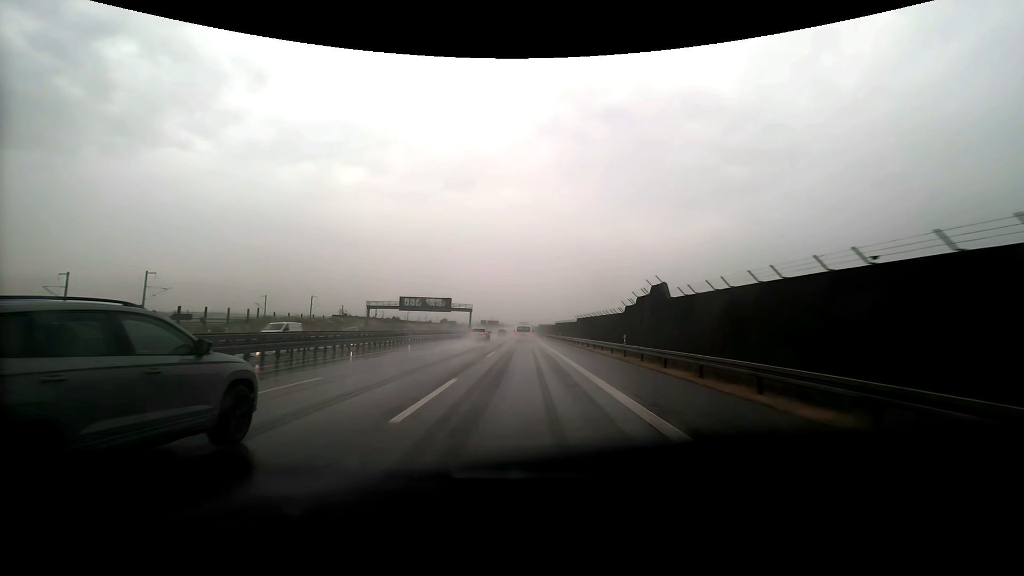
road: motorway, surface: asphalt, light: Day
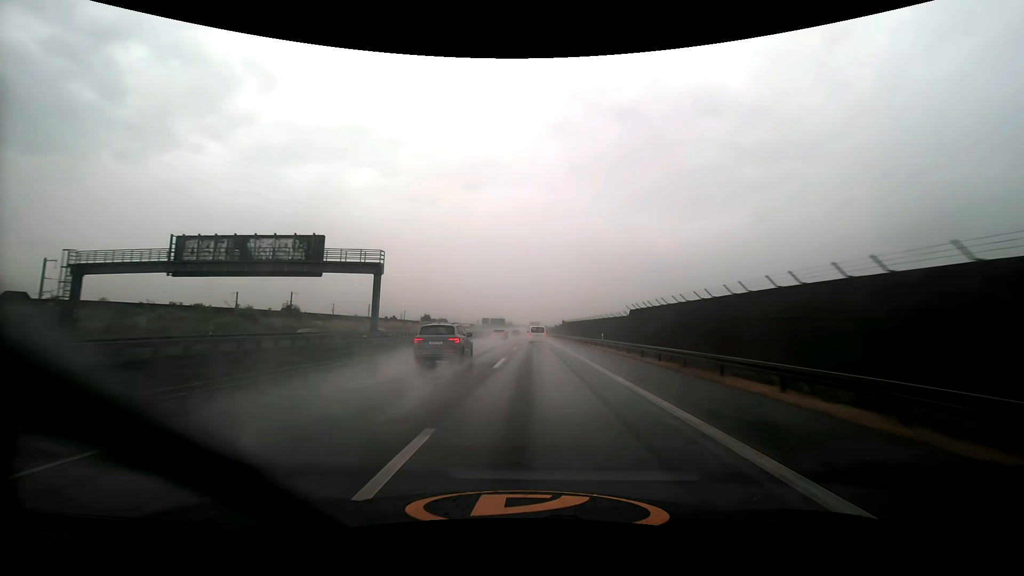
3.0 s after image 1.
(-0.8, +80.0) m; -1°
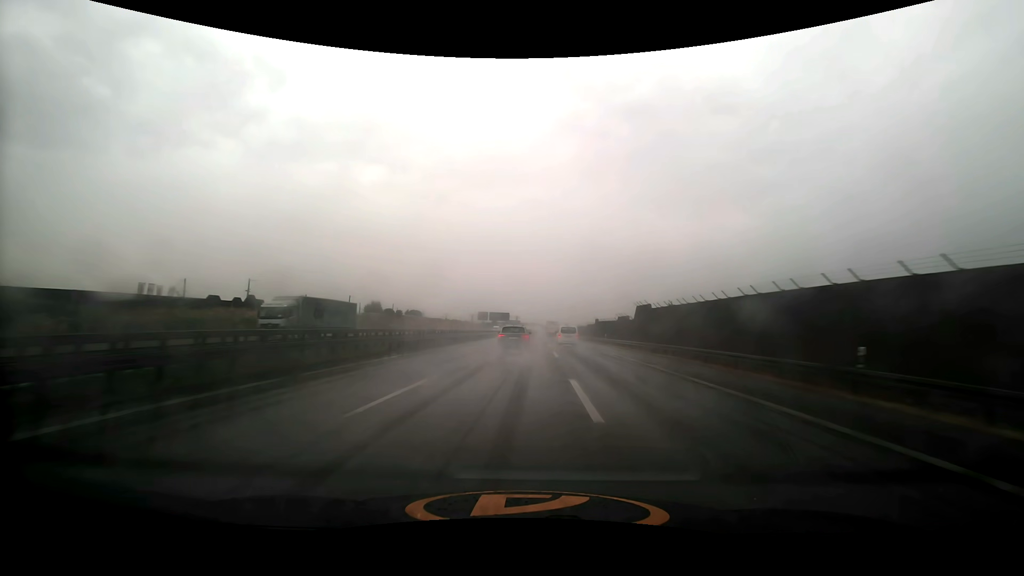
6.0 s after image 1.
(-1.2, +83.3) m; -1°
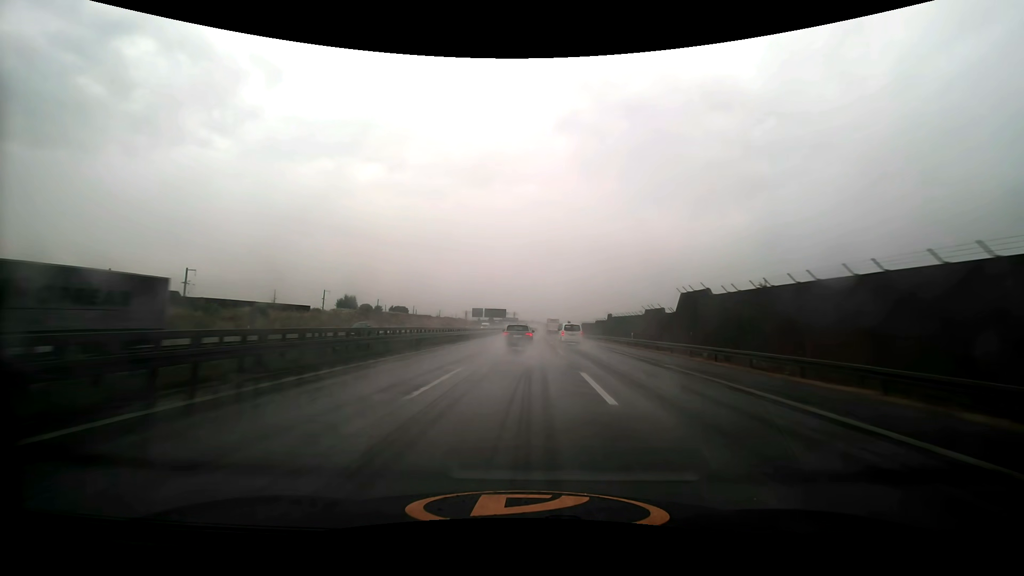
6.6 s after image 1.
(0.0, +16.8) m; 0°
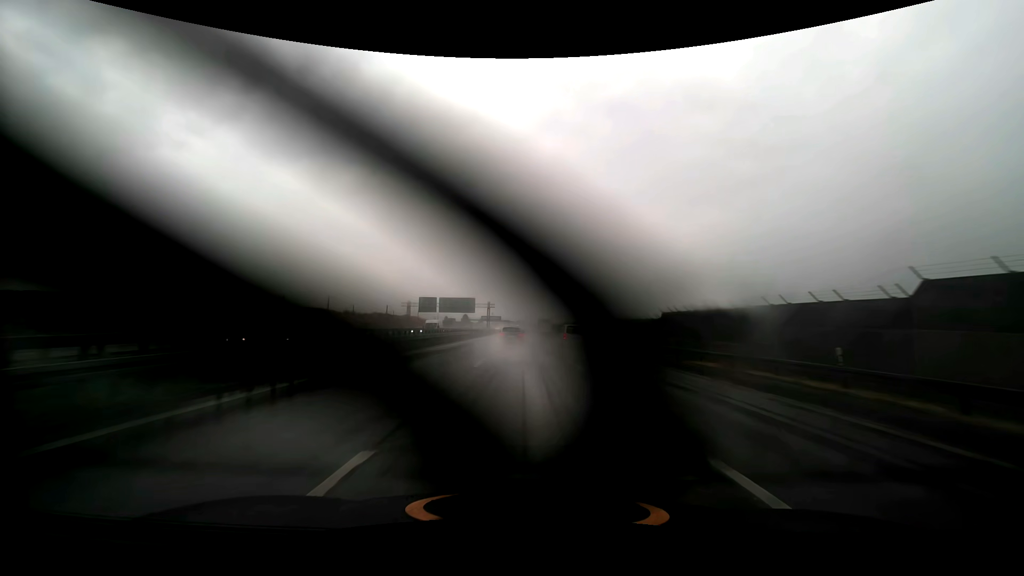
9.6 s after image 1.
(+1.1, +82.4) m; +2°
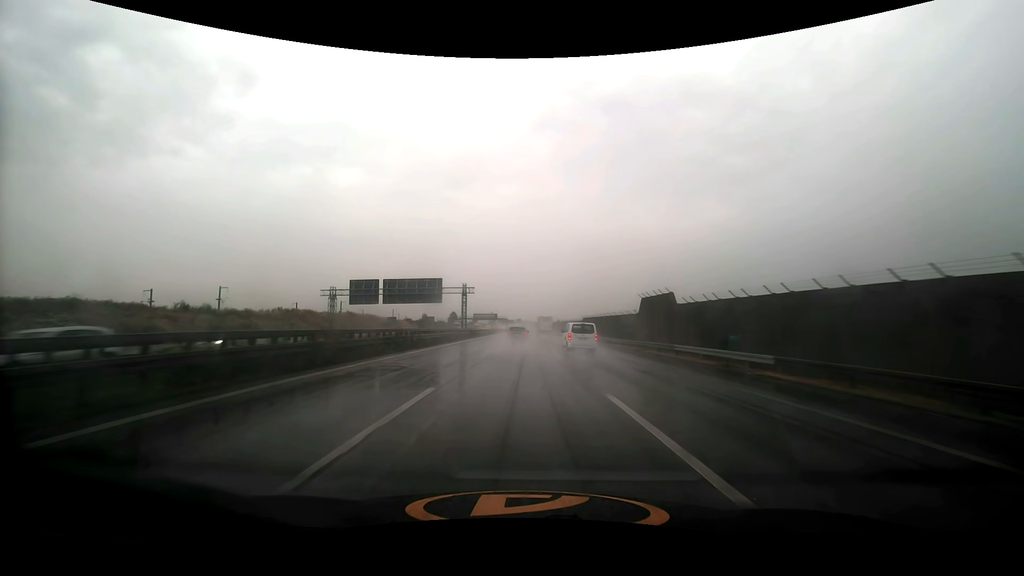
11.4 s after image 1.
(0.0, +49.2) m; 0°
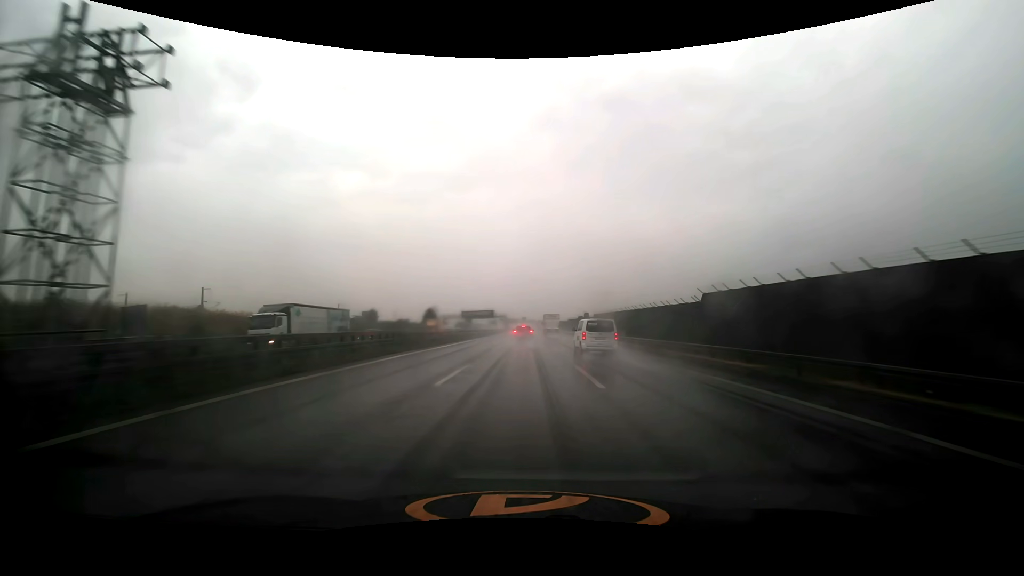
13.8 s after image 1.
(-0.2, +65.3) m; -1°
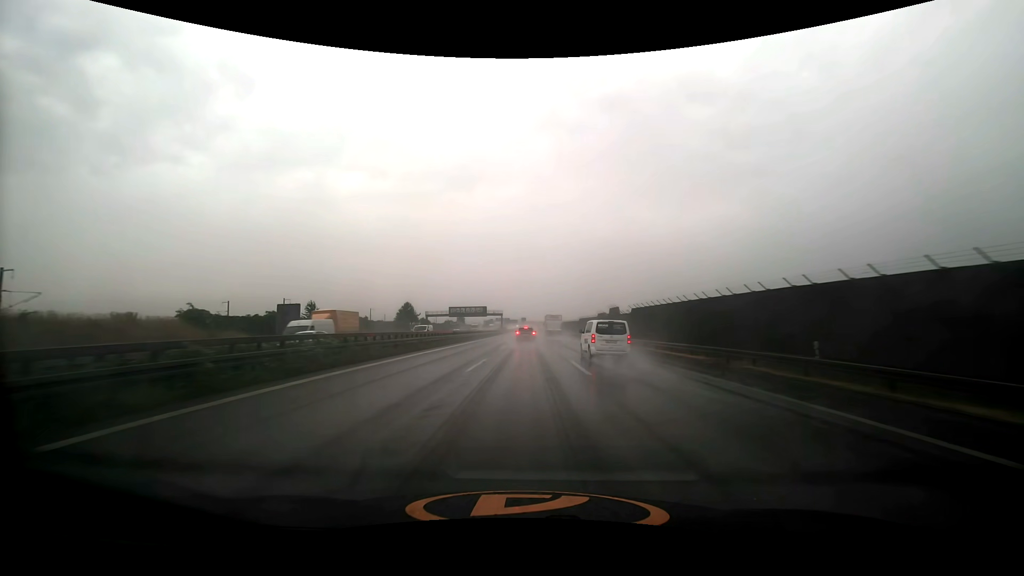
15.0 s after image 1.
(0.0, +32.2) m; 0°
(0, +10) (0, +20) (0, +30) (0, +40) (0, +50) (0, +60) (0, +70) (0, +80) (0, +90) (0, +100) m
